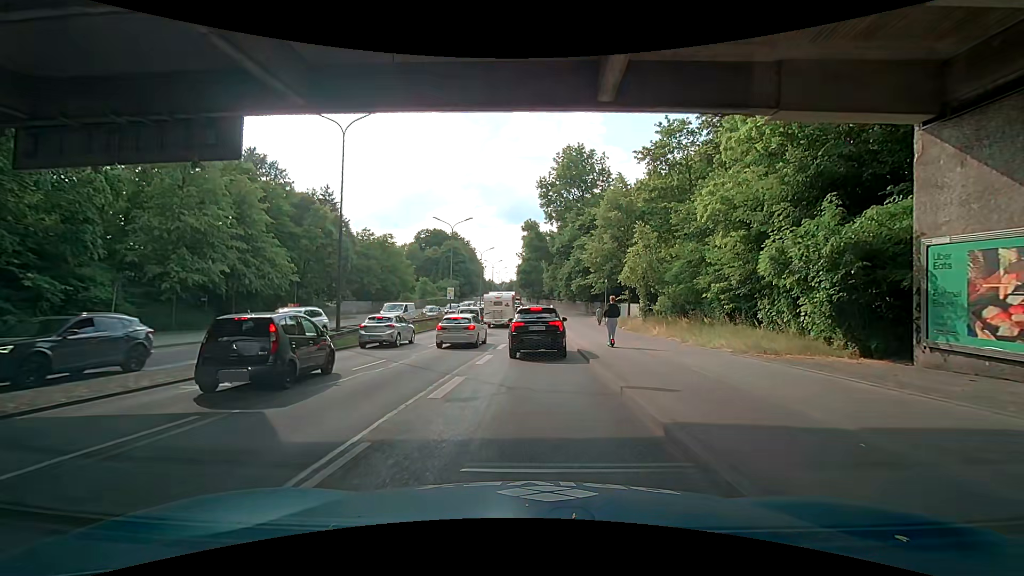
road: trunk_link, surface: asphalt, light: Day
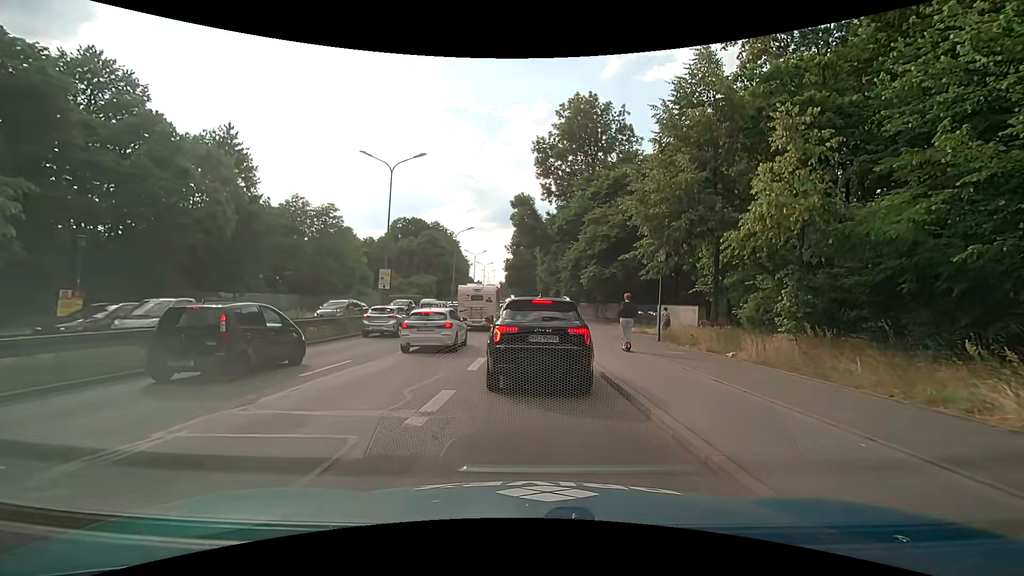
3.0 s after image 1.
(+0.4, +20.2) m; +1°
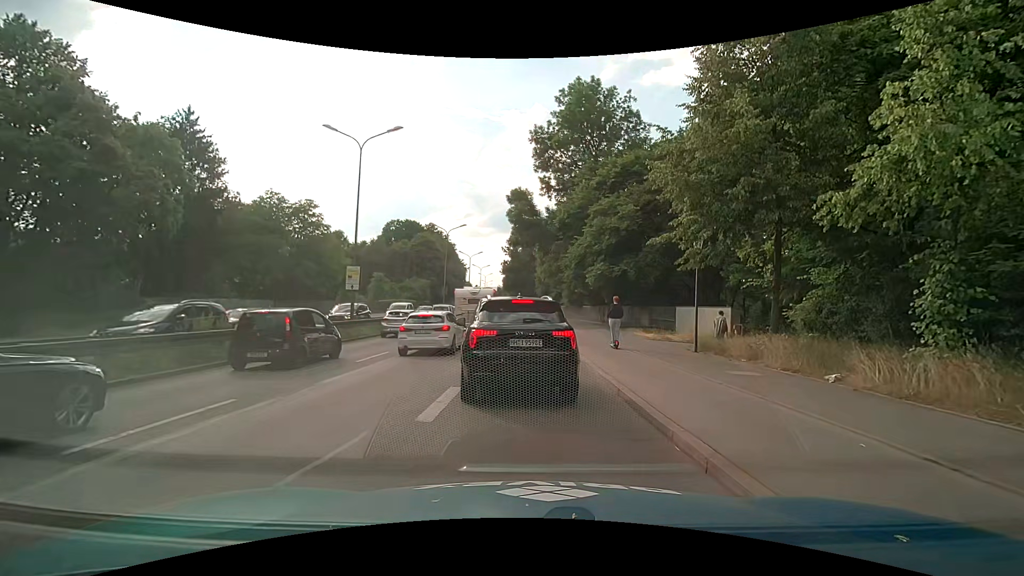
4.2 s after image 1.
(+0.1, +5.2) m; +1°
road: trunk
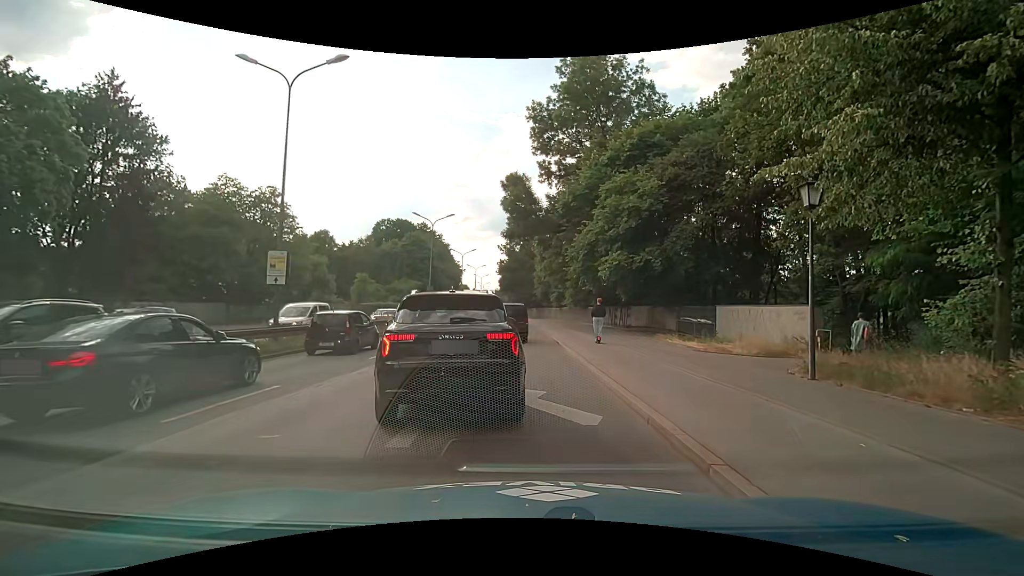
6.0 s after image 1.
(-0.1, +7.4) m; 0°
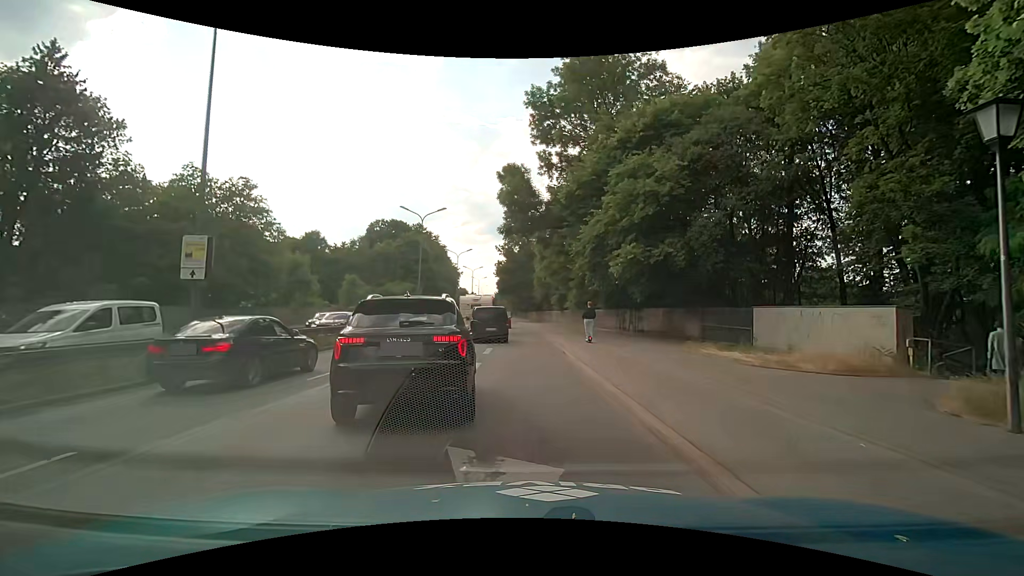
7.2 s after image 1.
(-0.1, +4.3) m; 0°
(0, +10) (-1, +20) (-1, +30) (-1, +40) (-2, +50) (-3, +60) (-4, +70) (-5, +80) (-6, +90) (-7, +100) m
